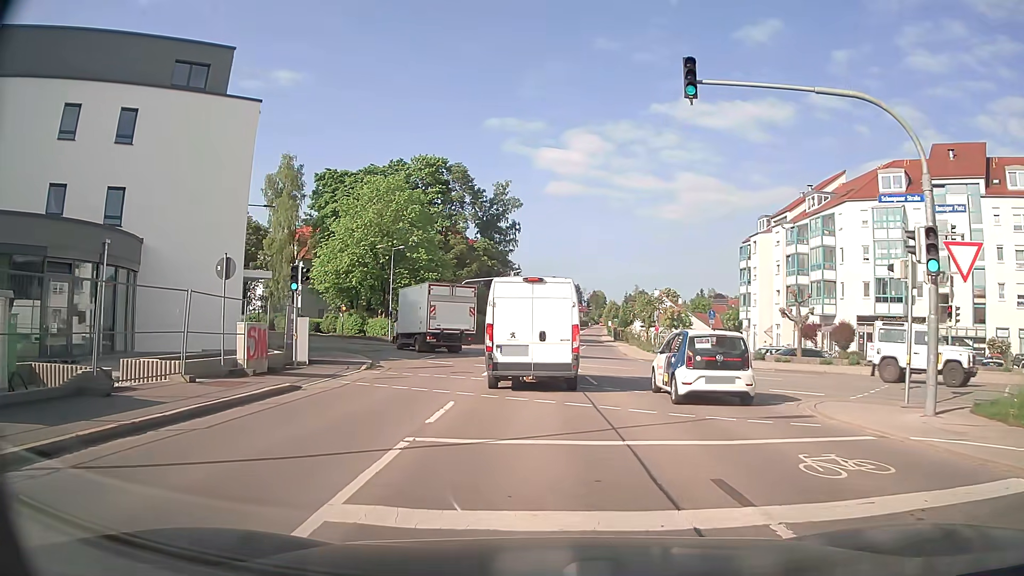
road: secondary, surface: asphalt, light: Day
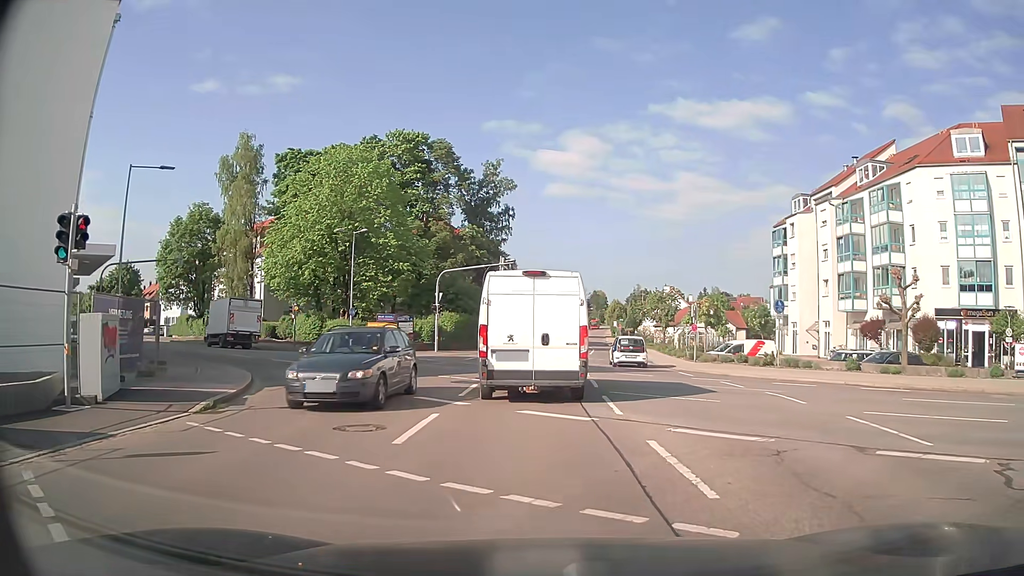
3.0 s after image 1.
(-0.1, +12.0) m; -1°
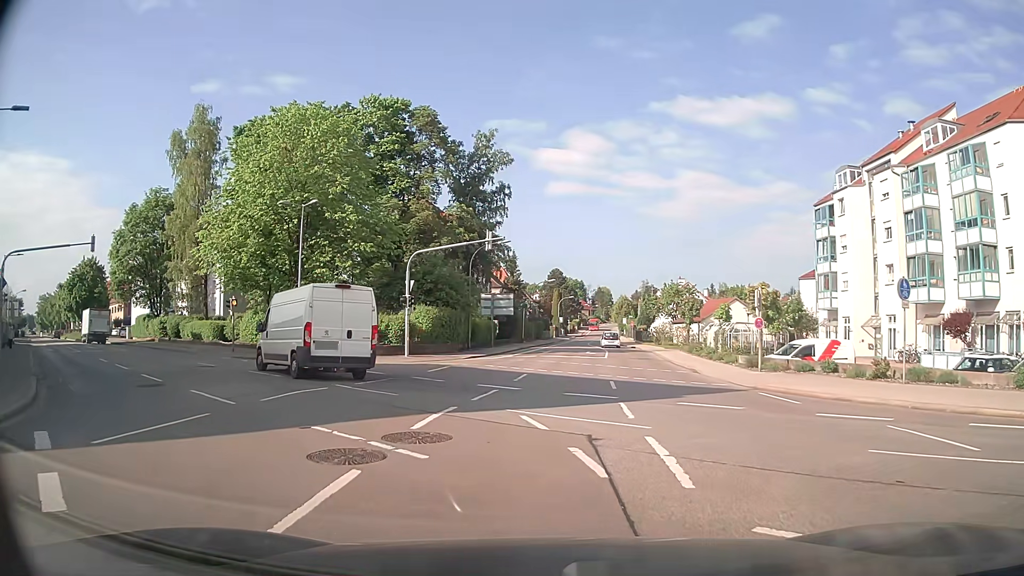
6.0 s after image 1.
(+0.3, +10.8) m; 0°
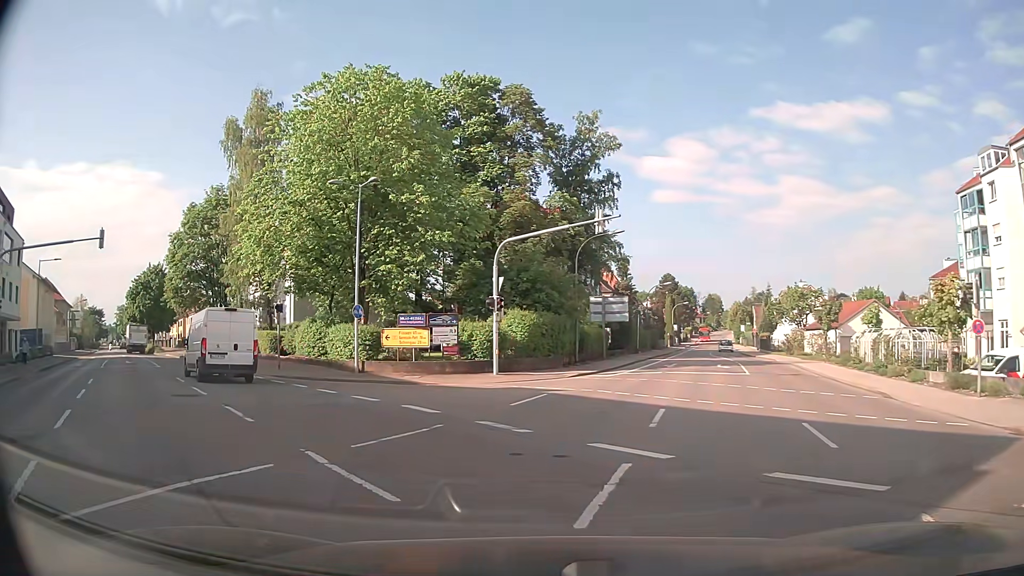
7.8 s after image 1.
(-0.5, +8.2) m; -7°
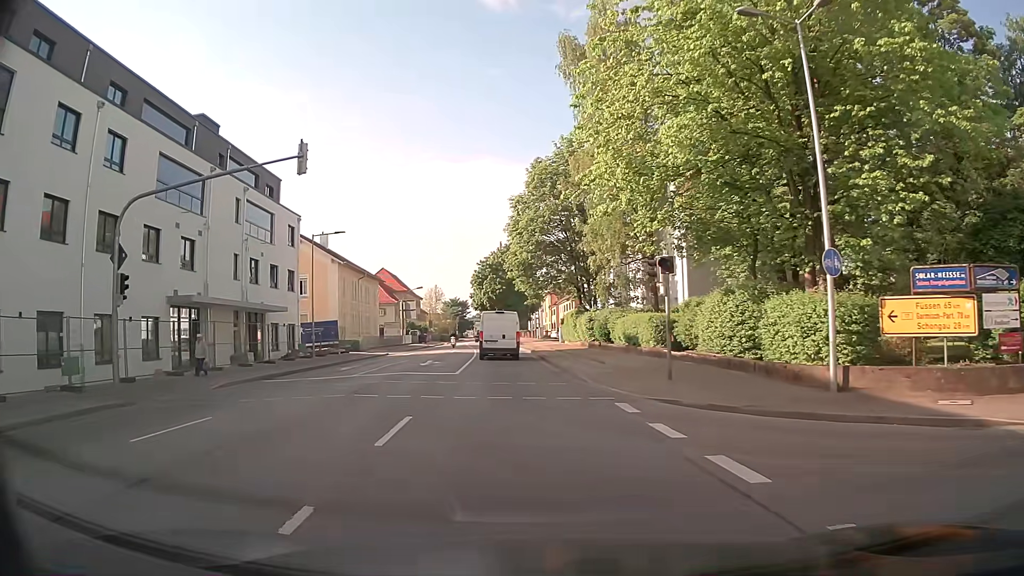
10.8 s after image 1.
(-5.6, +14.6) m; -35°
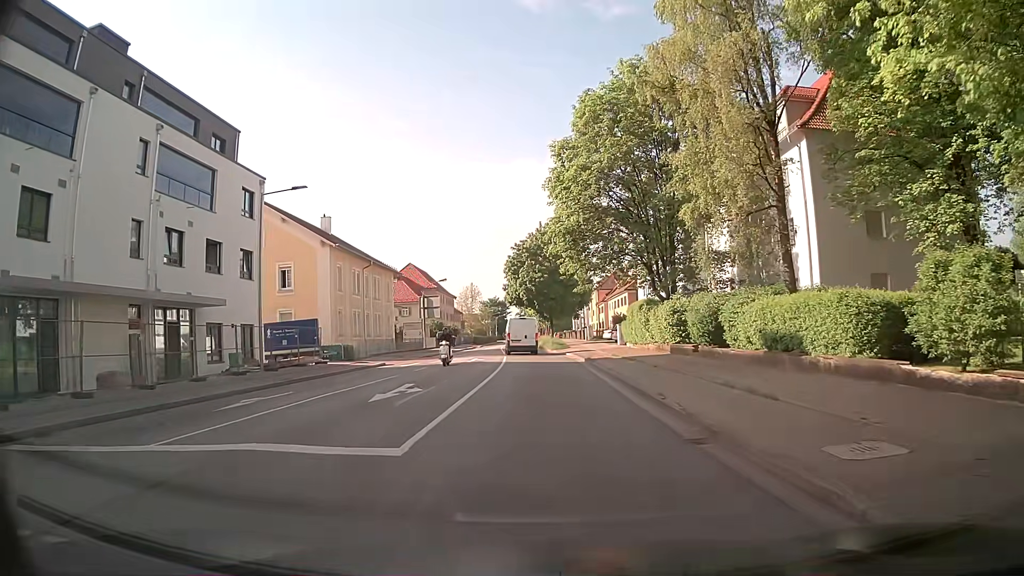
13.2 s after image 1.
(-0.8, +15.4) m; -3°
